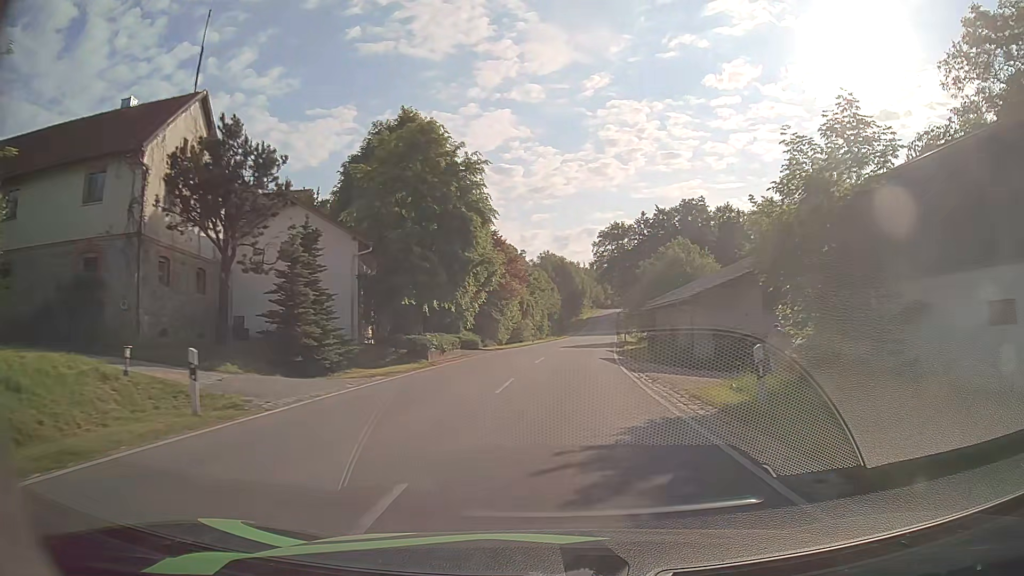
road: tertiary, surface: asphalt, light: Day
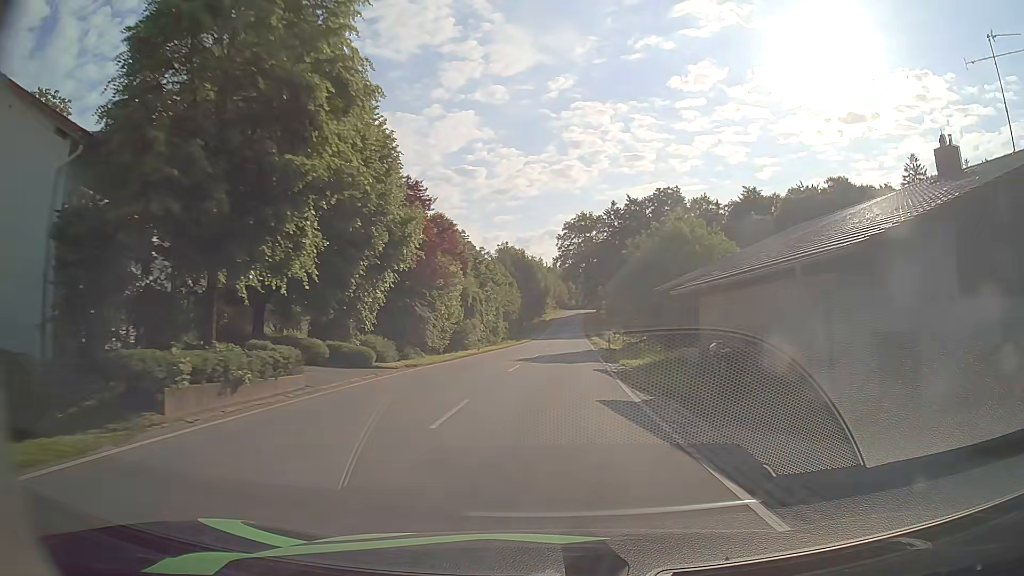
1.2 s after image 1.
(+0.5, +17.0) m; +3°
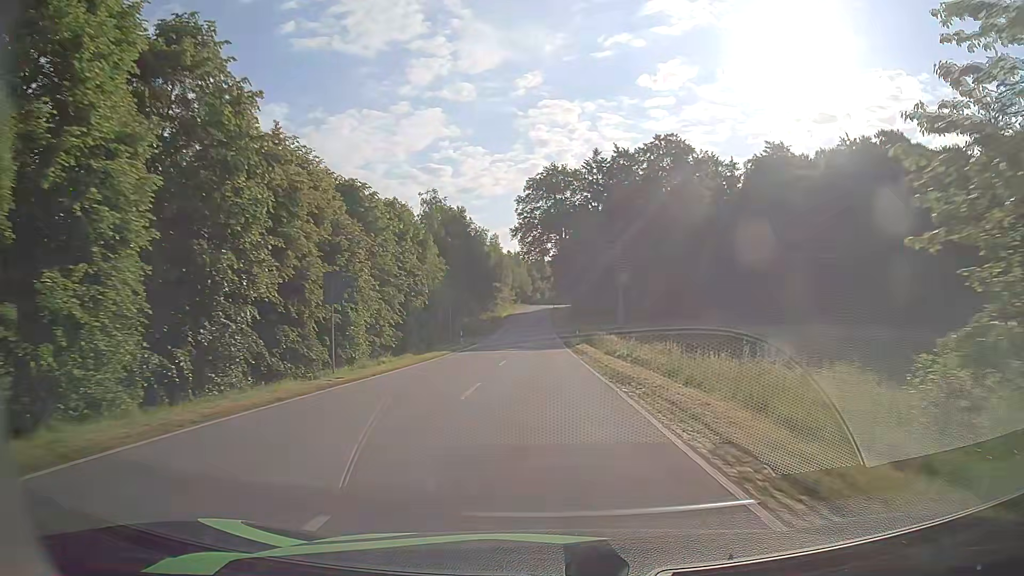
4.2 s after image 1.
(+1.3, +44.4) m; +4°
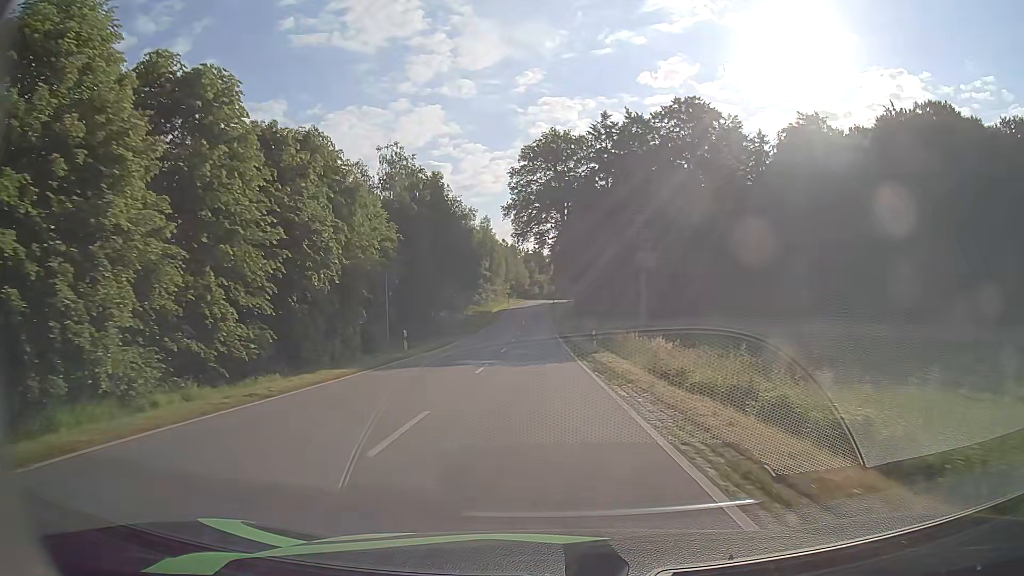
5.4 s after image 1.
(-0.1, +18.3) m; 0°
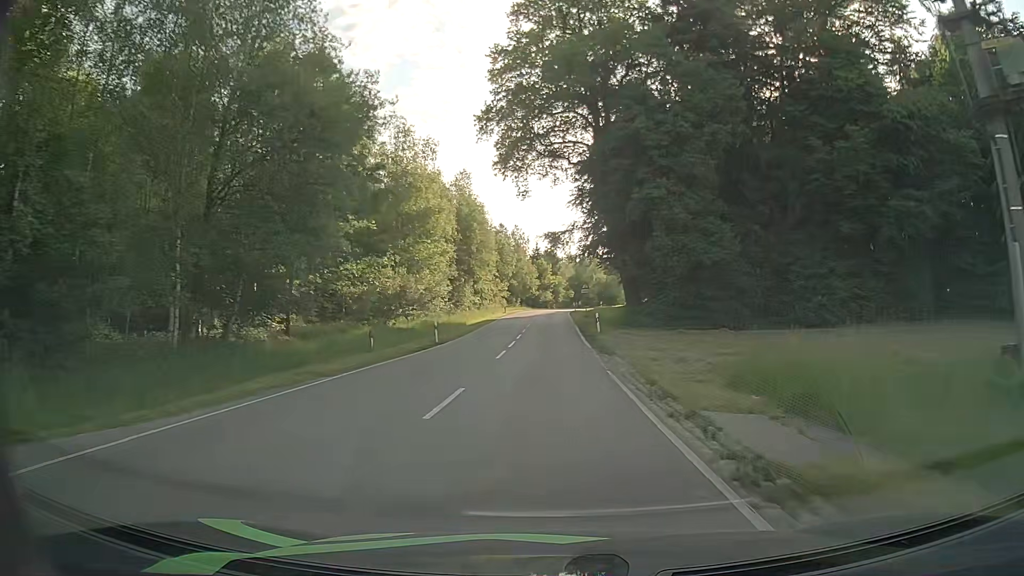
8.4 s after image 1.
(-0.5, +45.7) m; -1°
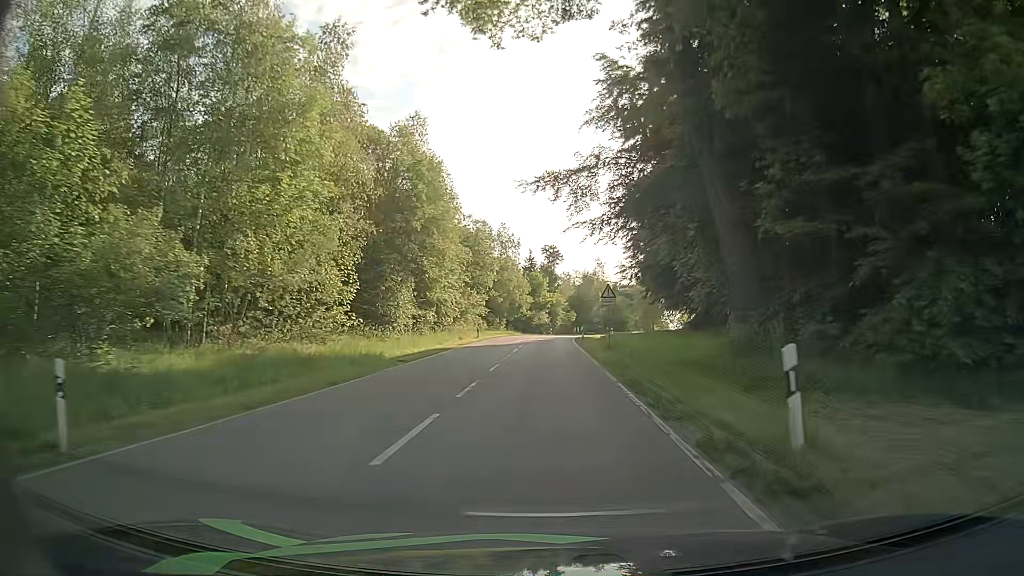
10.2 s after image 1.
(+0.1, +26.8) m; 0°
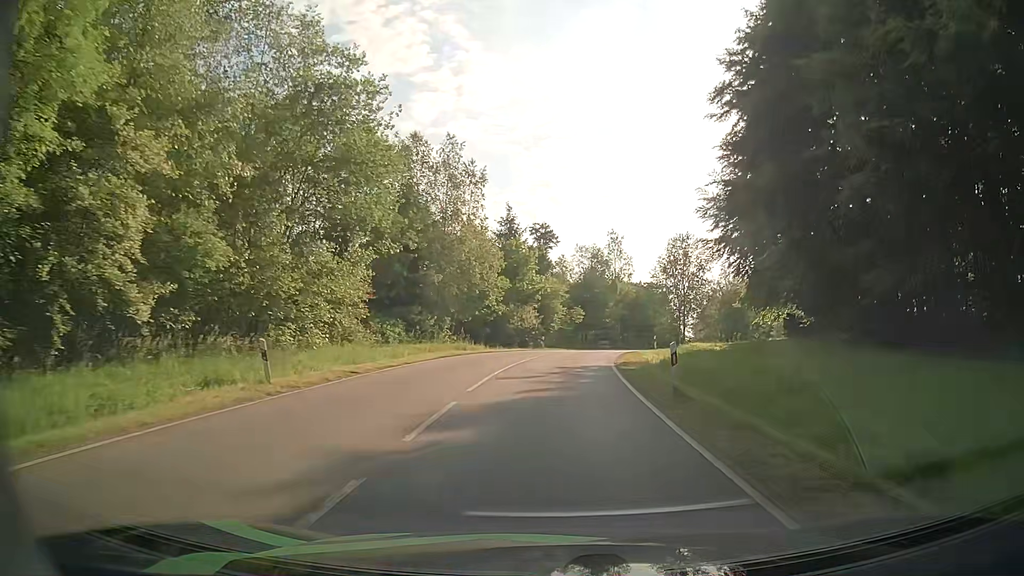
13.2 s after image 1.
(+0.2, +40.7) m; +2°
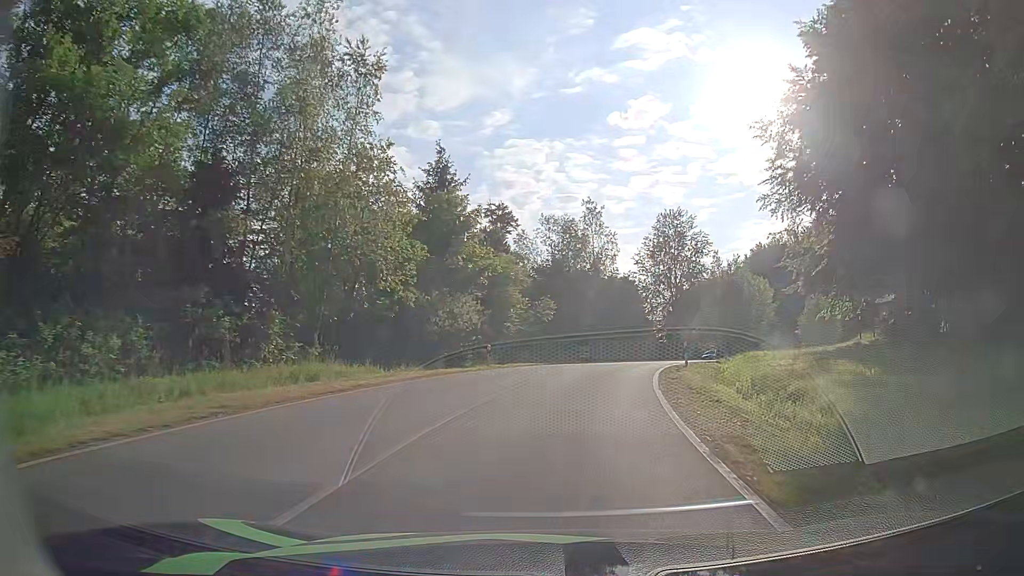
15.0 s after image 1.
(+0.4, +21.1) m; +3°
(0, +10) (+1, +20) (+3, +30) (+6, +39) (+9, +49) (+13, +58) (+18, +66) (+24, +75) (+30, +83) (+37, +90) m
